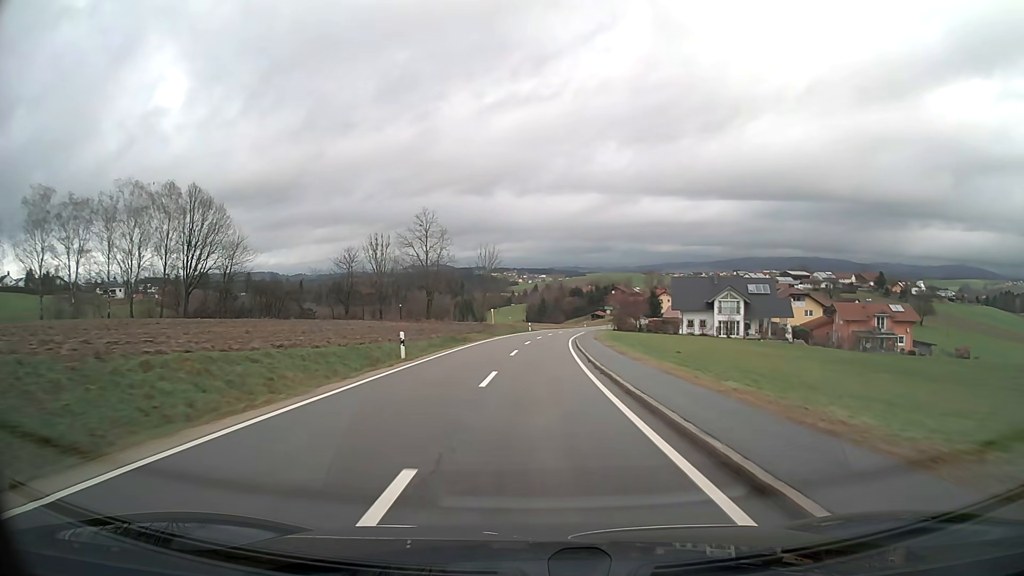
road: tertiary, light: Day
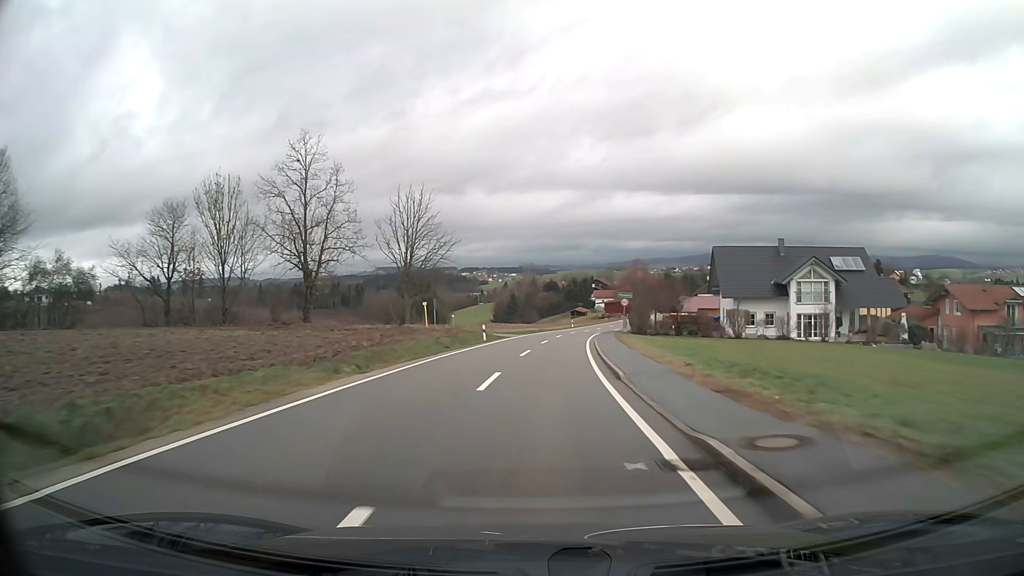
(+0.7, +37.0) m; +3°
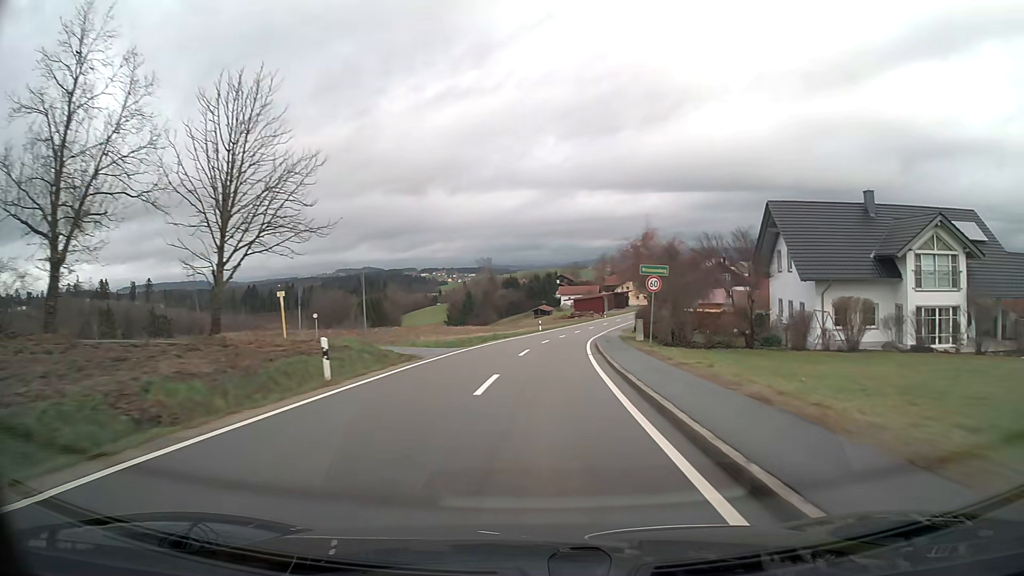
(+0.7, +24.5) m; +3°
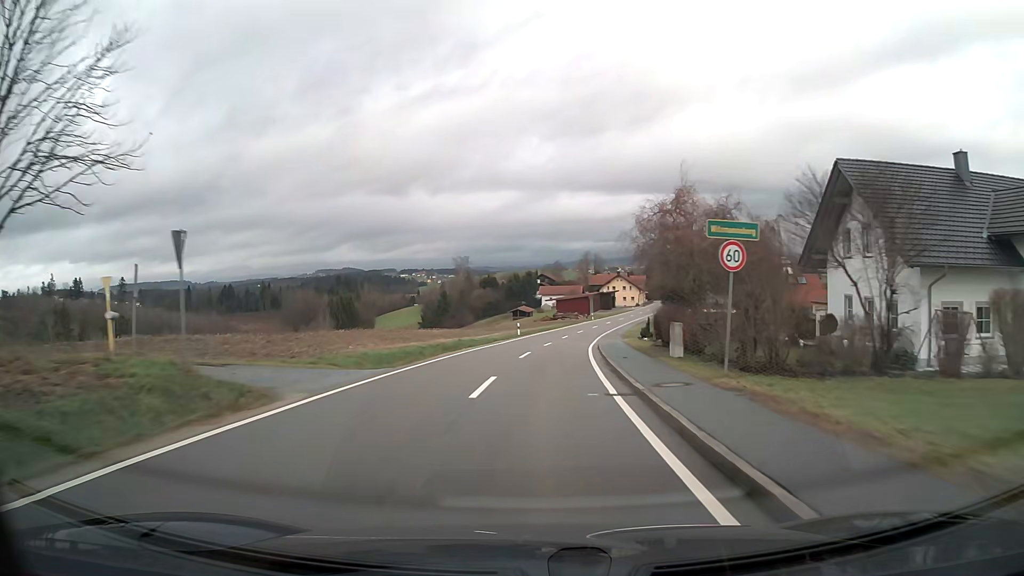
(+0.2, +12.2) m; +2°
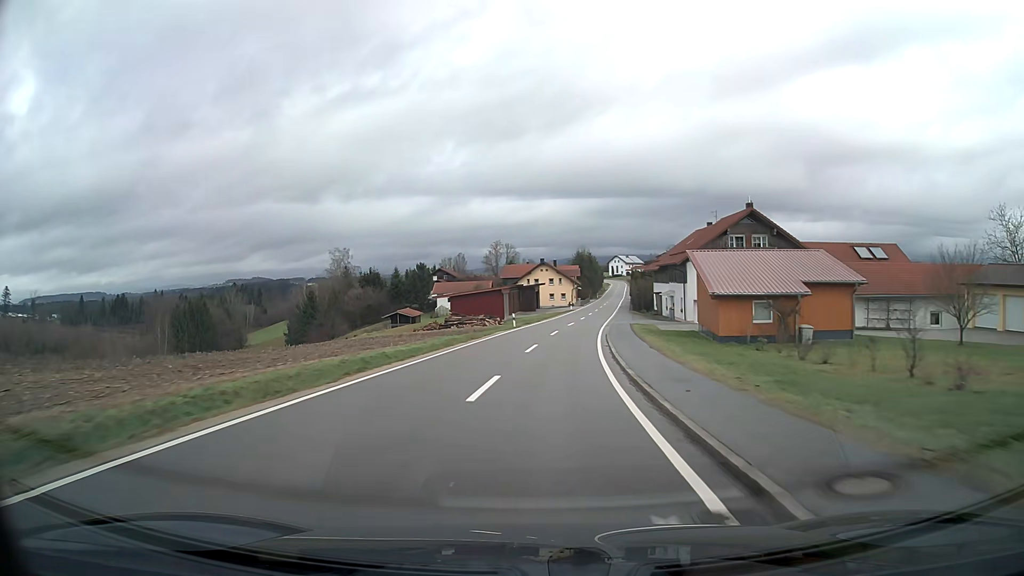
(+3.4, +48.1) m; +8°
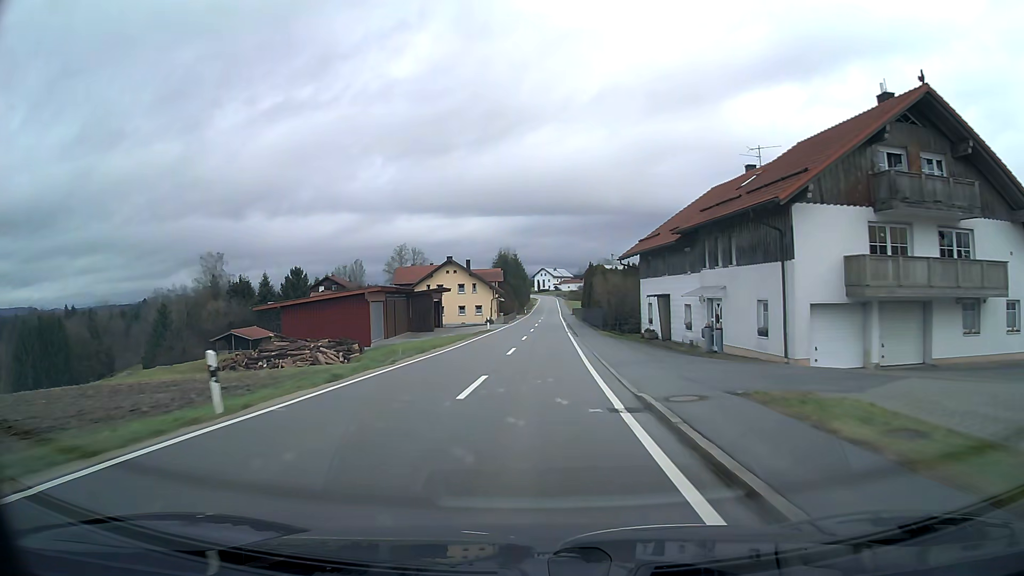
(+2.0, +35.3) m; +6°
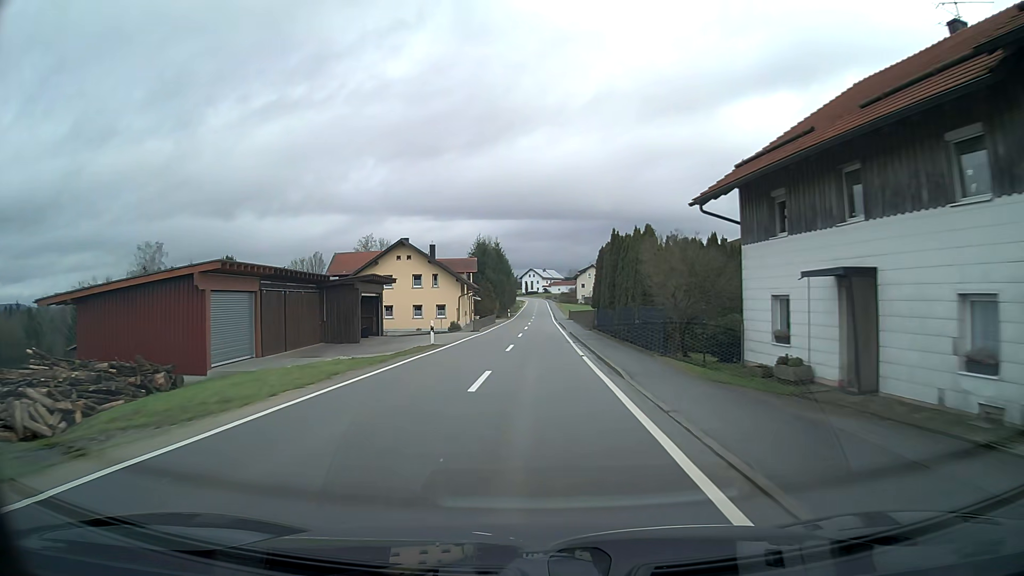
(+0.2, +22.6) m; +1°
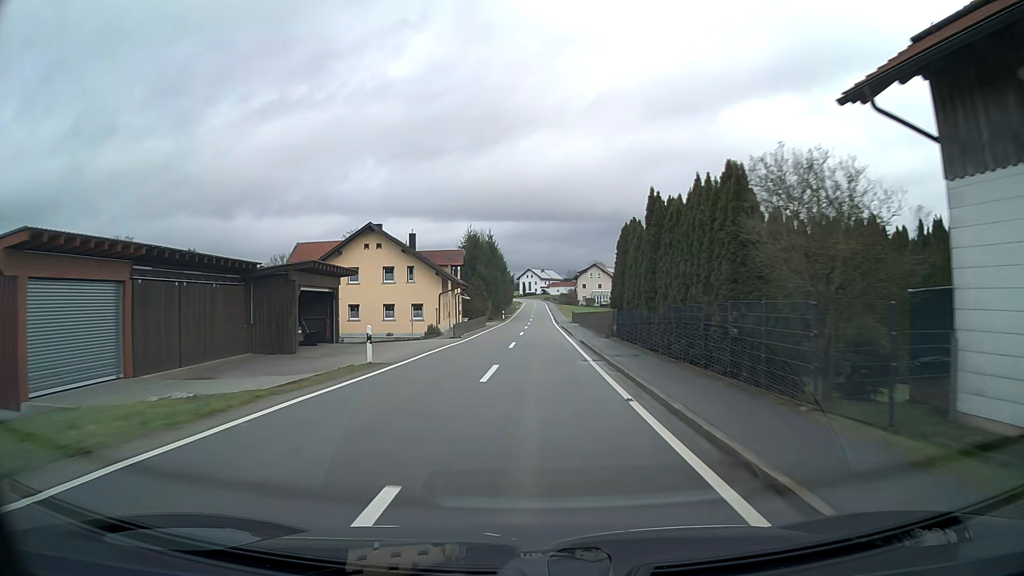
(0.0, +10.5) m; 0°
